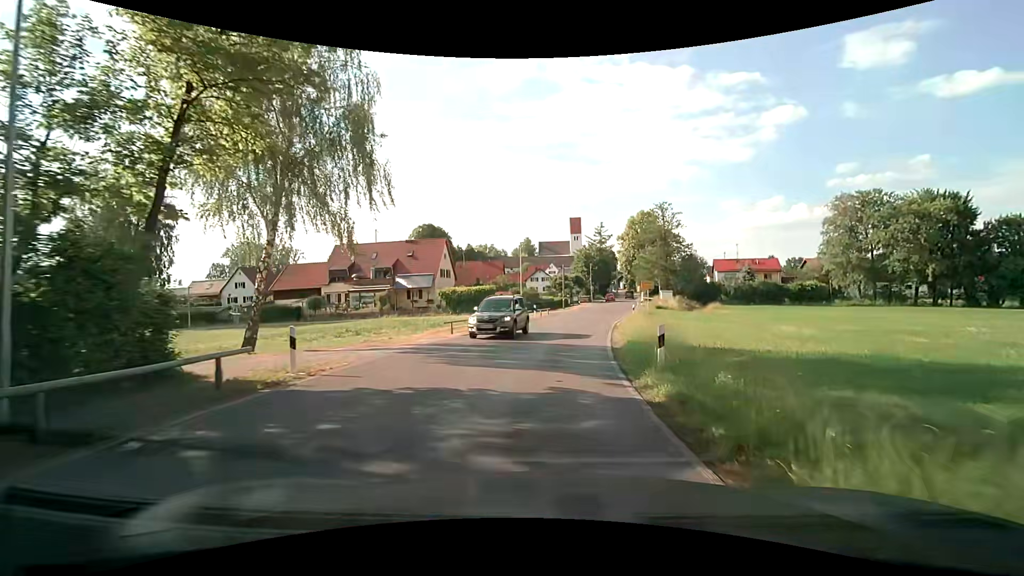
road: secondary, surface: asphalt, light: Day
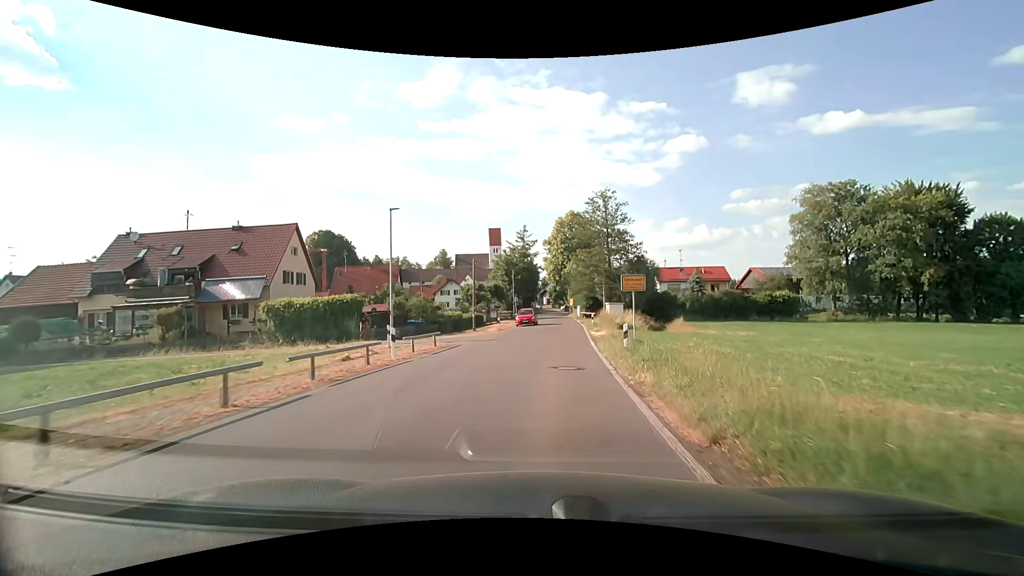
(+1.7, +22.4) m; +9°
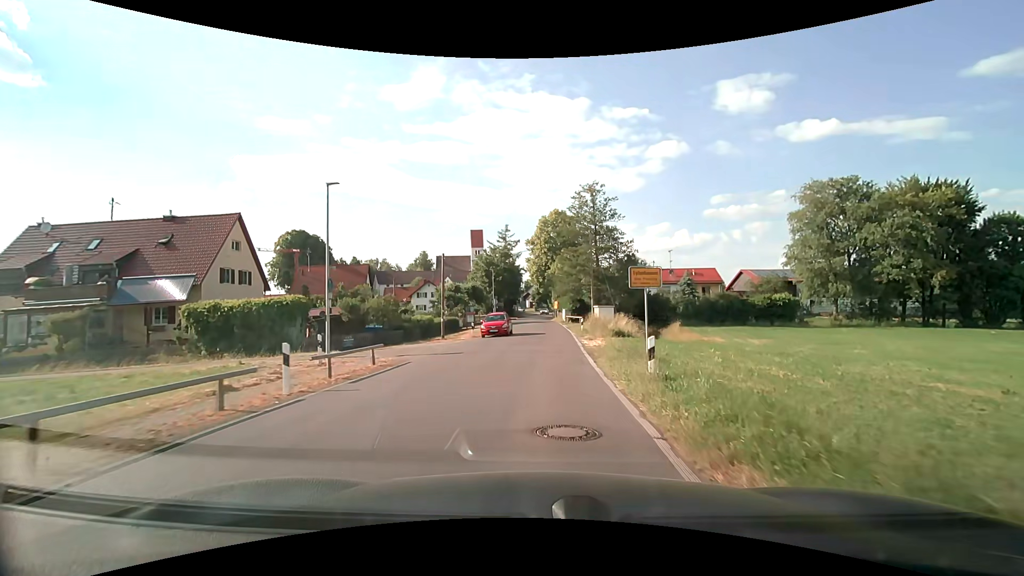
(+0.1, +5.8) m; +2°
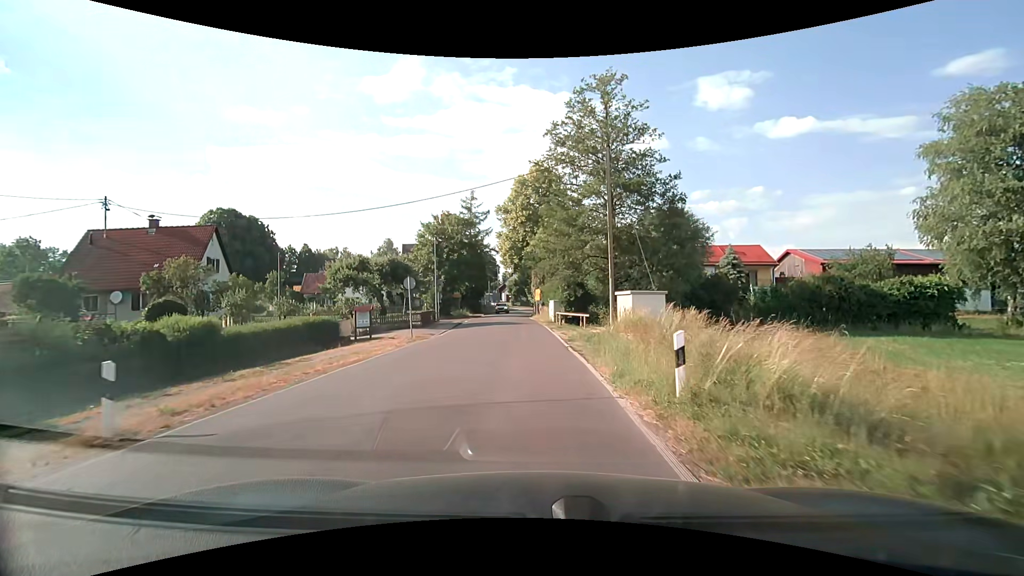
(+1.1, +27.2) m; +3°
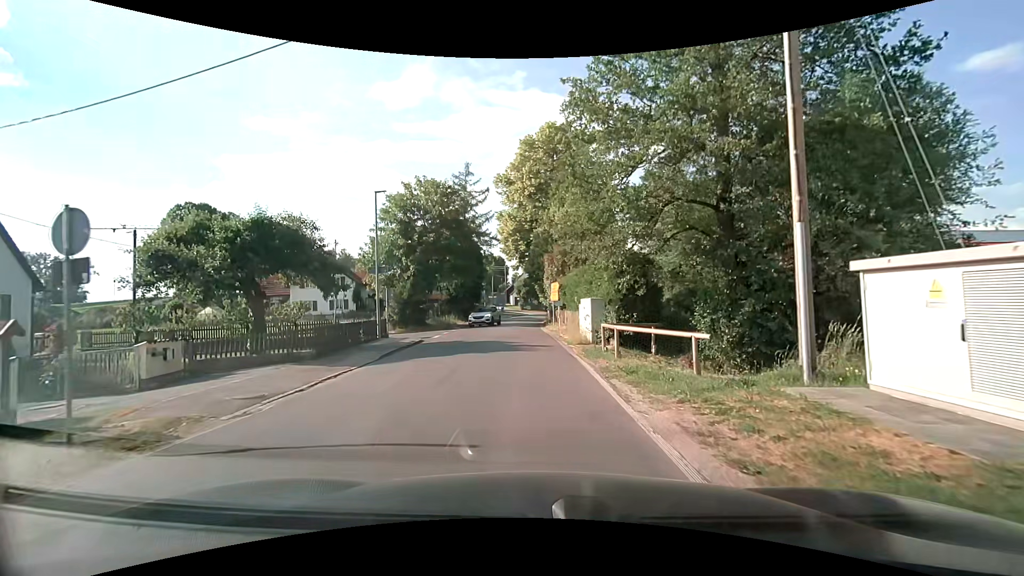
(-0.2, +18.3) m; -1°
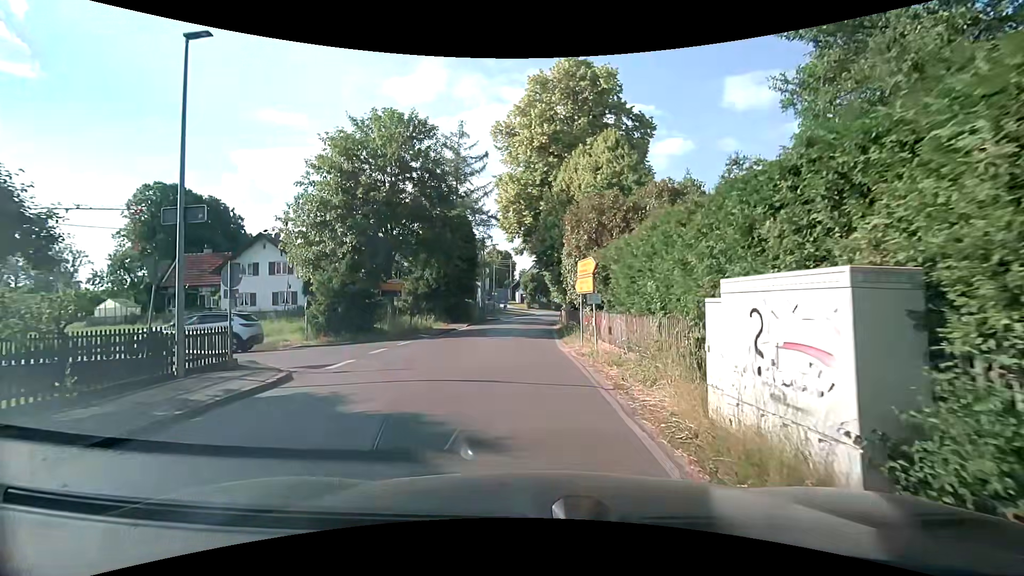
(-0.2, +14.0) m; 0°
